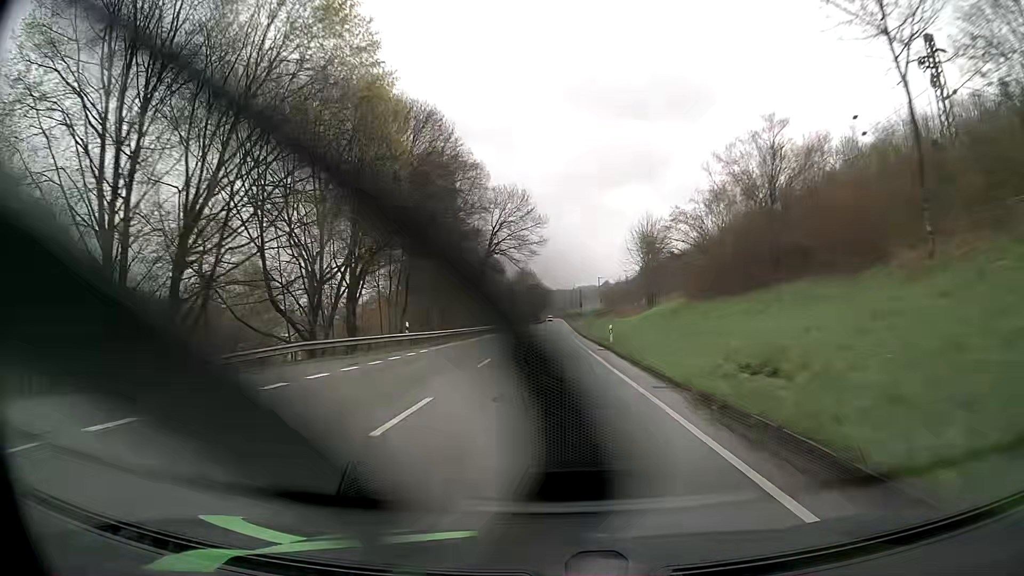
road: primary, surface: asphalt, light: Day
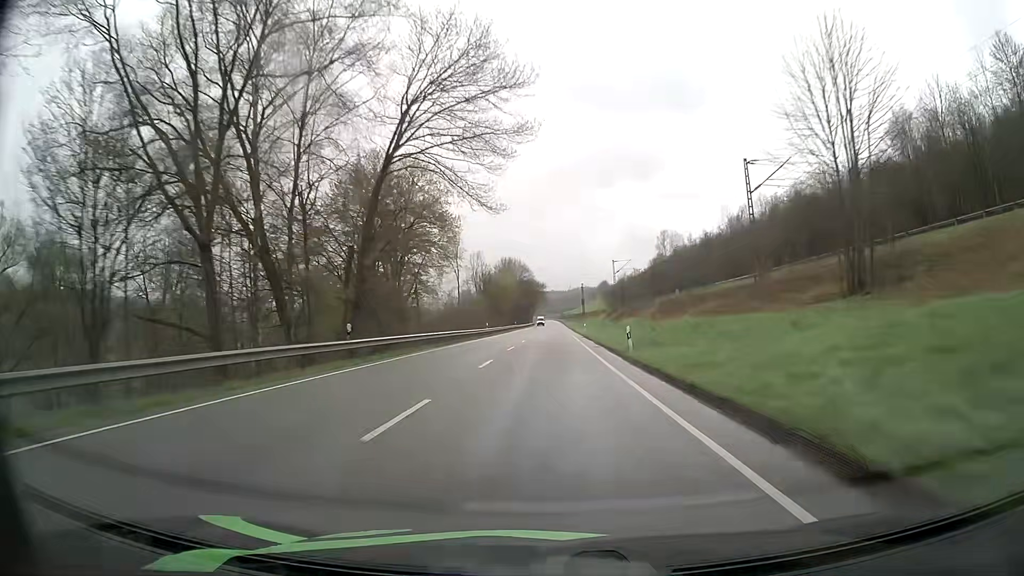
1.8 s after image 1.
(+0.3, +49.3) m; +1°
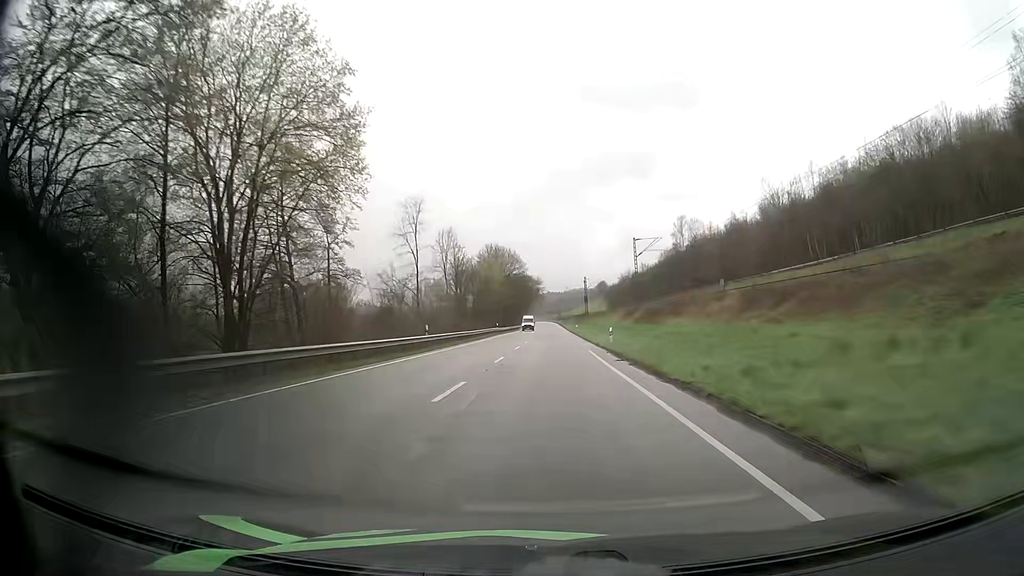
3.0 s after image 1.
(0.0, +32.9) m; 0°
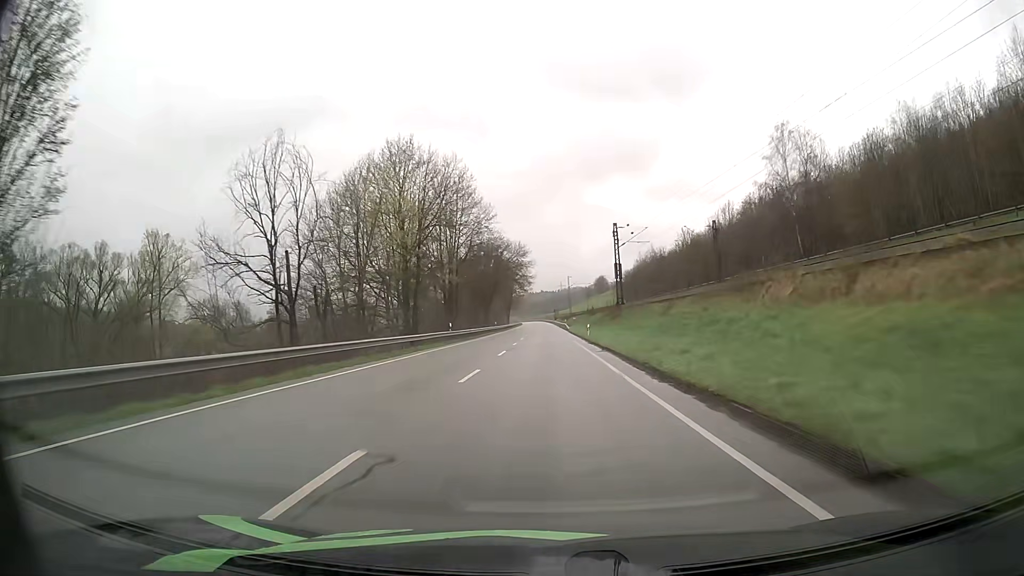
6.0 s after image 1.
(+0.2, +82.2) m; 0°
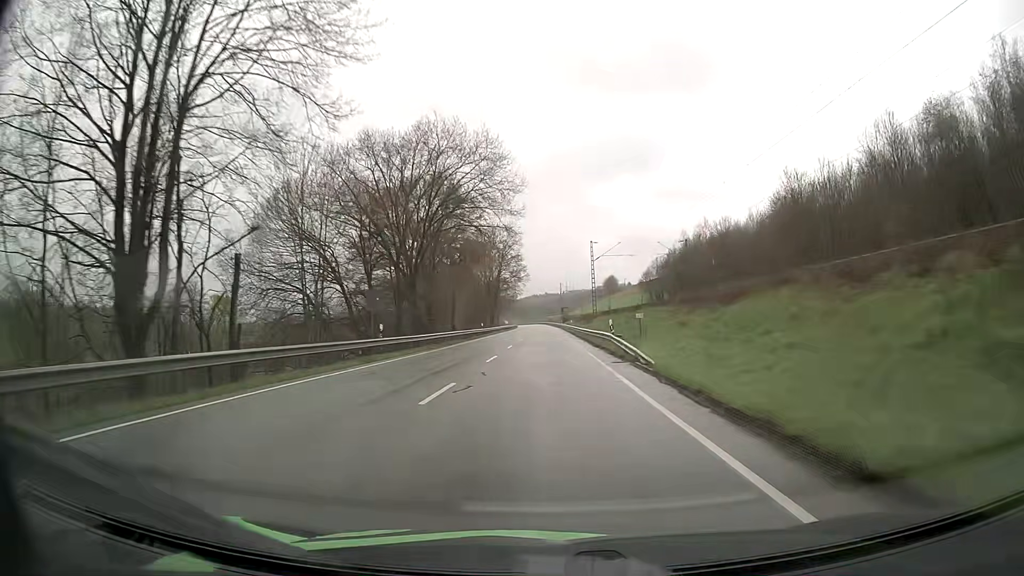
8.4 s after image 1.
(-0.2, +65.7) m; 0°
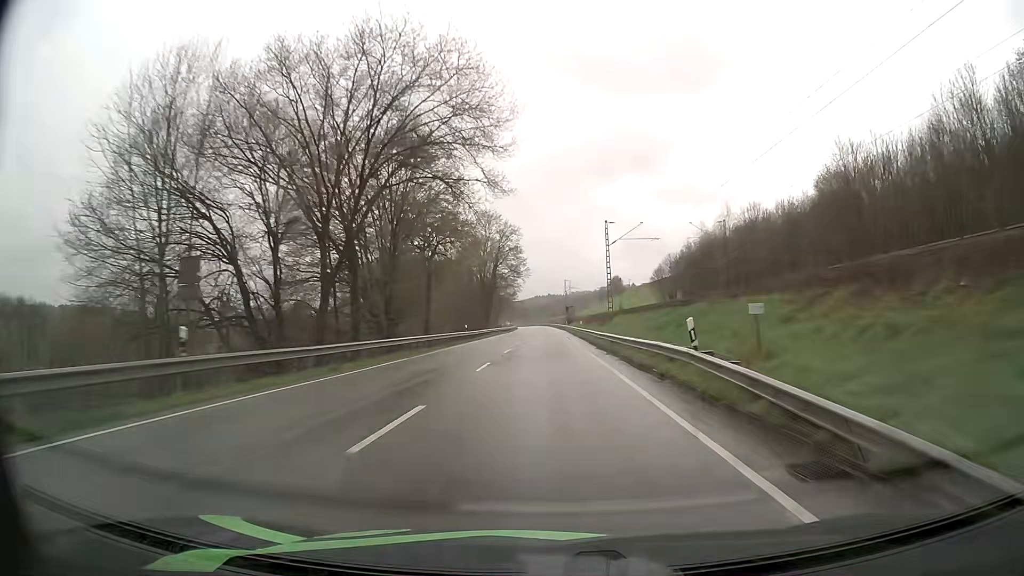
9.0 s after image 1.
(0.0, +16.4) m; 0°
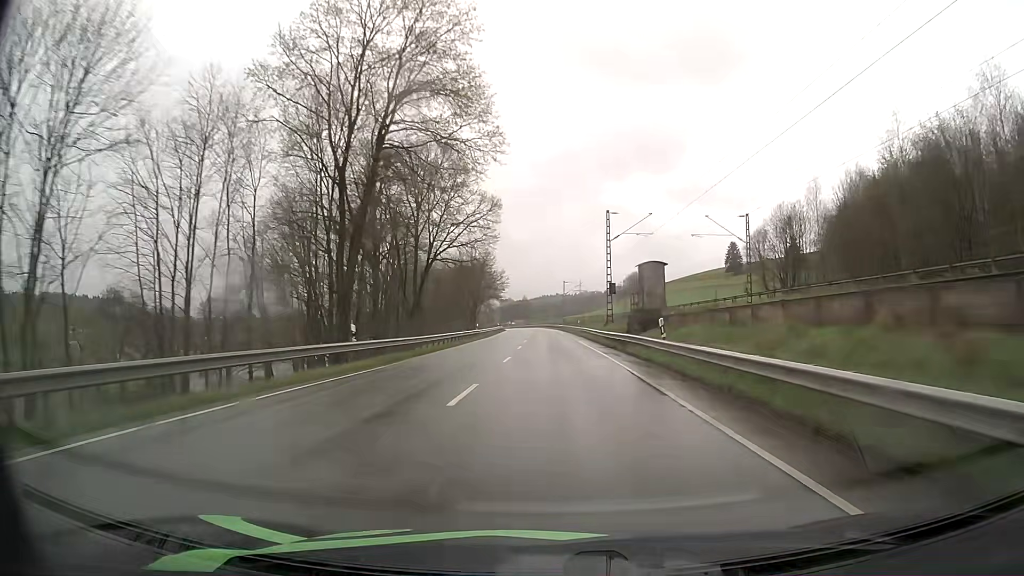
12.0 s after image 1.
(-0.9, +82.1) m; -1°
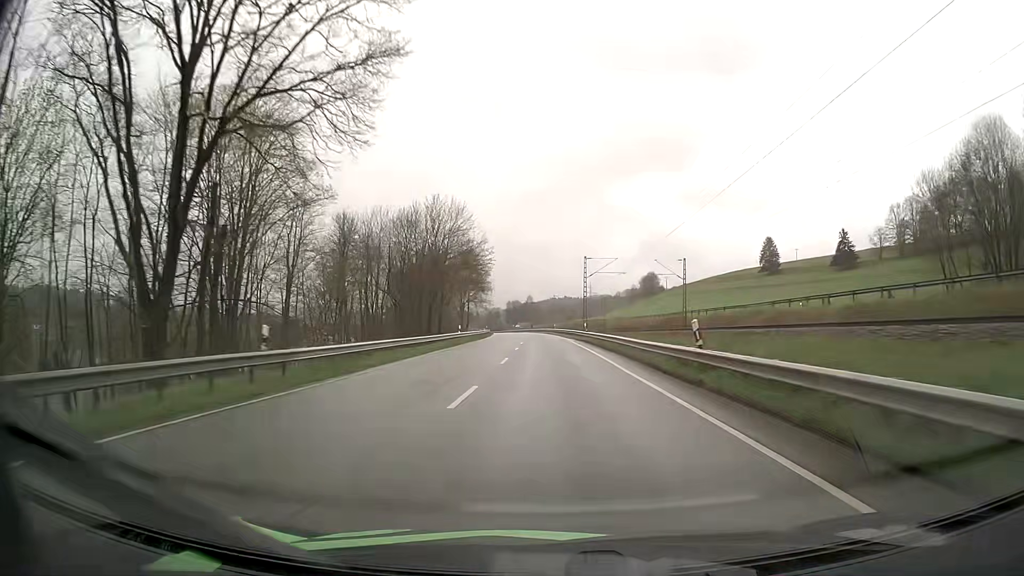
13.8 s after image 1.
(-0.1, +49.3) m; -1°
(0, +10) (0, +20) (0, +30) (0, +40) (-1, +50) (-1, +60) (-1, +70) (-2, +80) (-2, +90) (-3, +100) m
